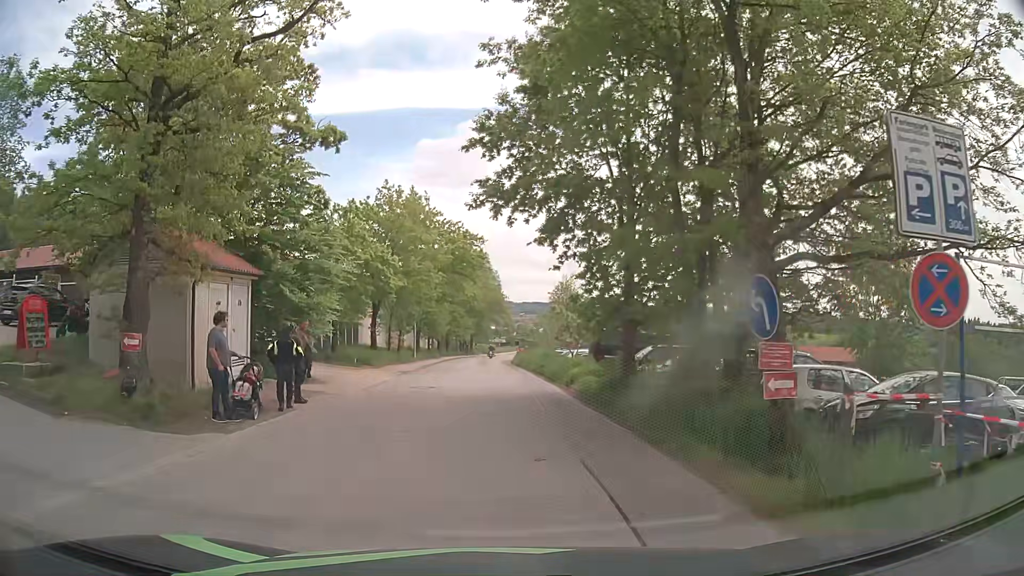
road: unclassified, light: Day
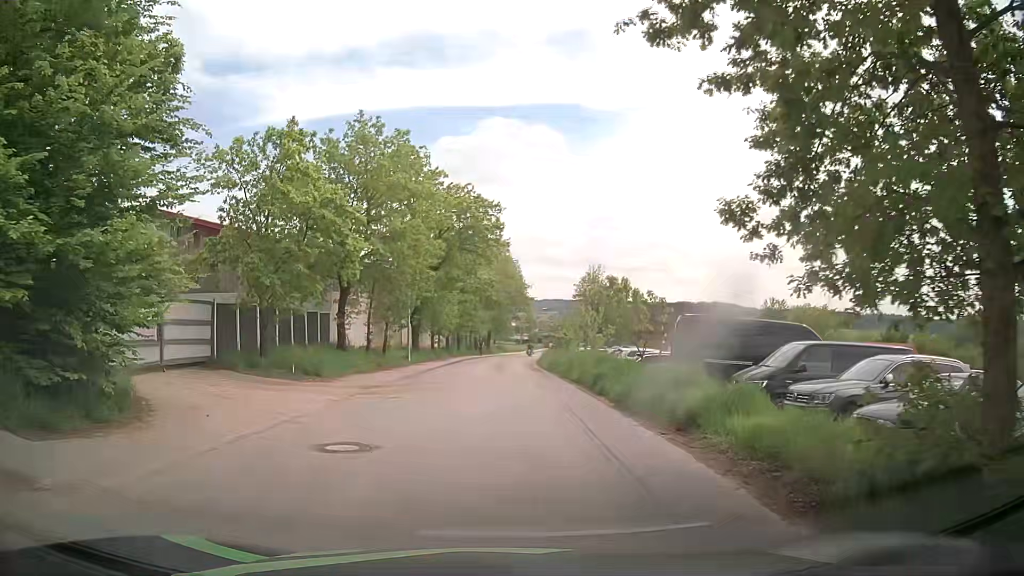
(-0.3, +12.5) m; -2°
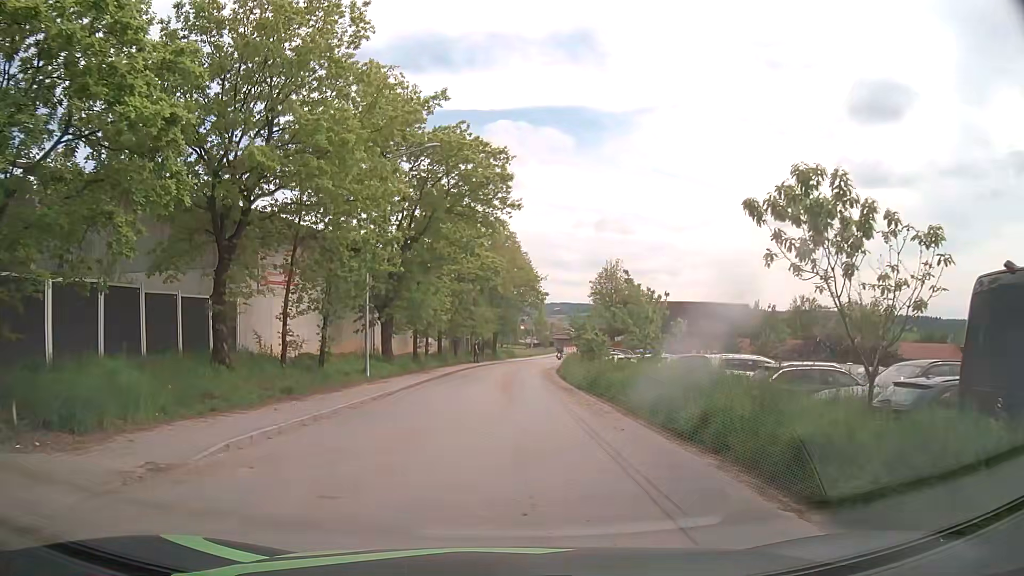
(-0.1, +13.0) m; -1°
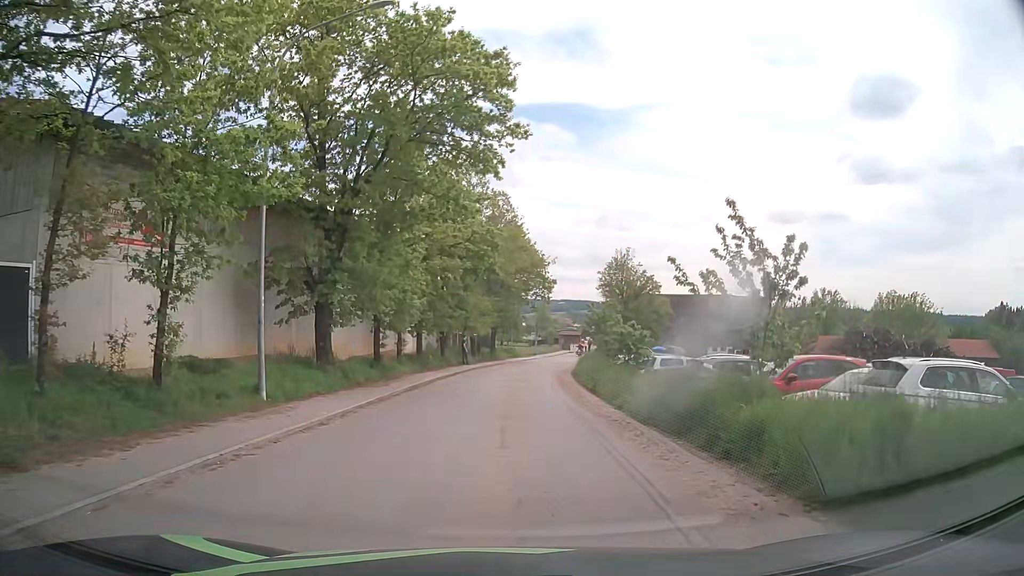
(-0.1, +10.5) m; 0°
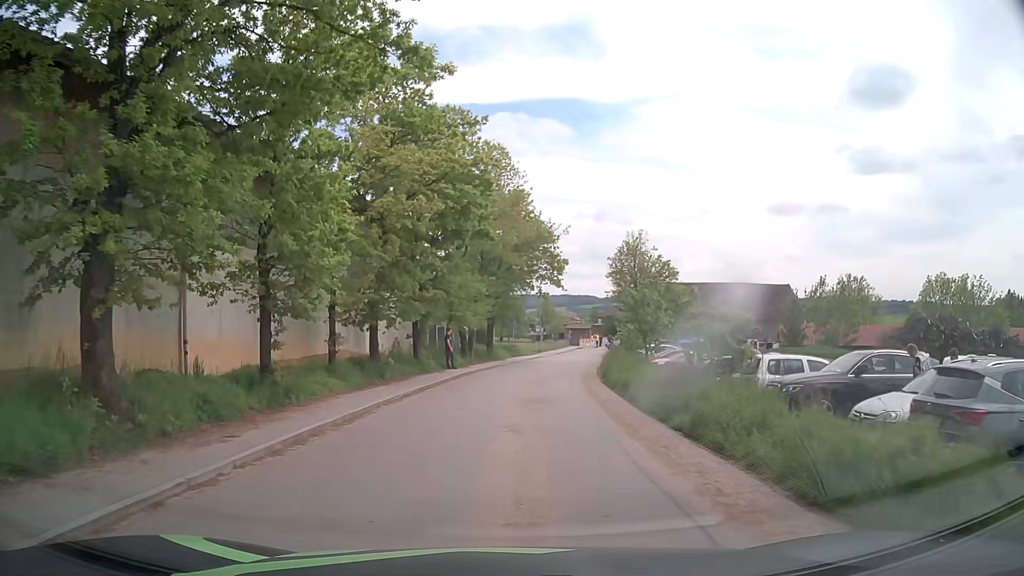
(+0.1, +11.4) m; 0°
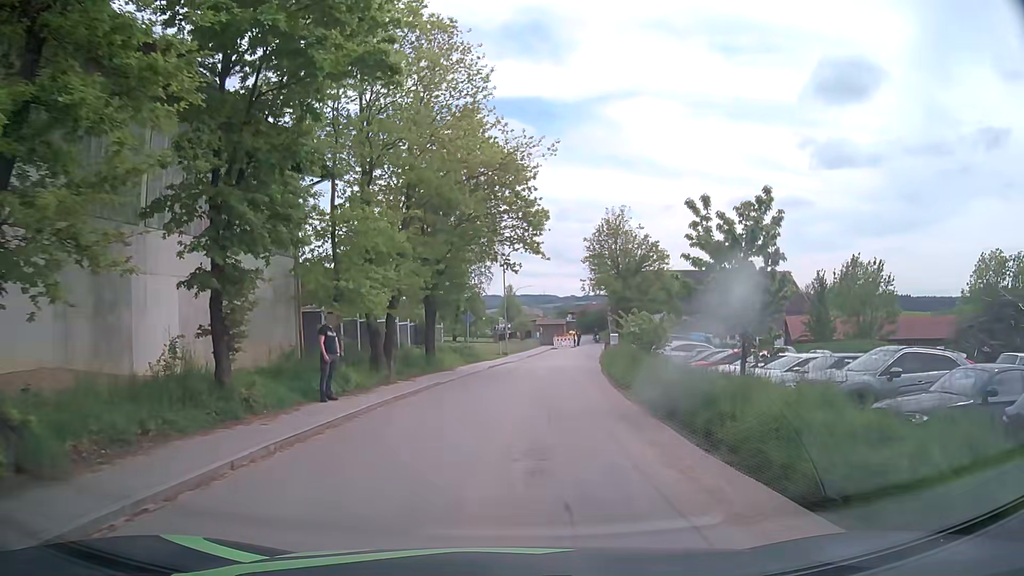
(+0.3, +16.3) m; +3°
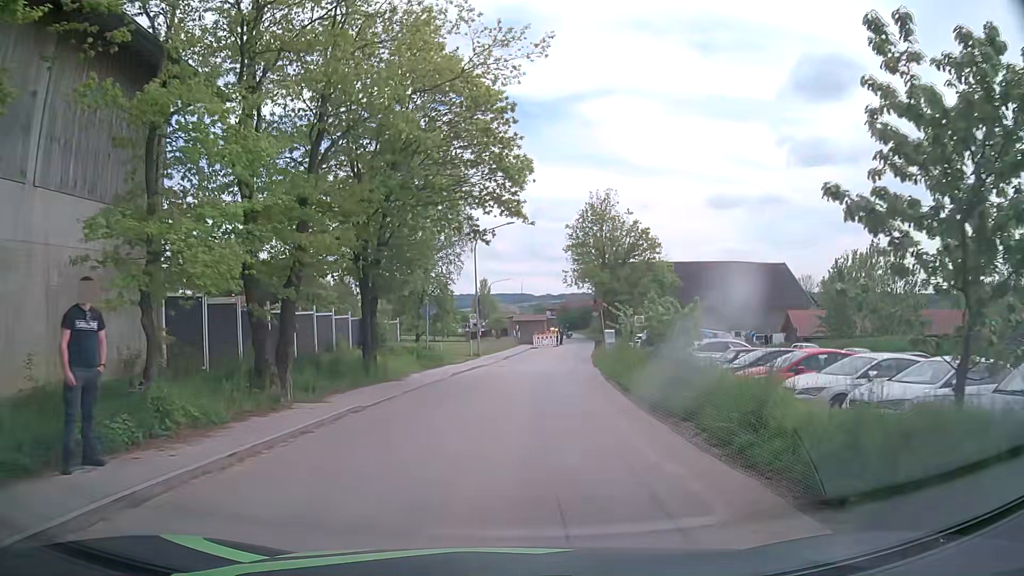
(+0.1, +8.1) m; +2°
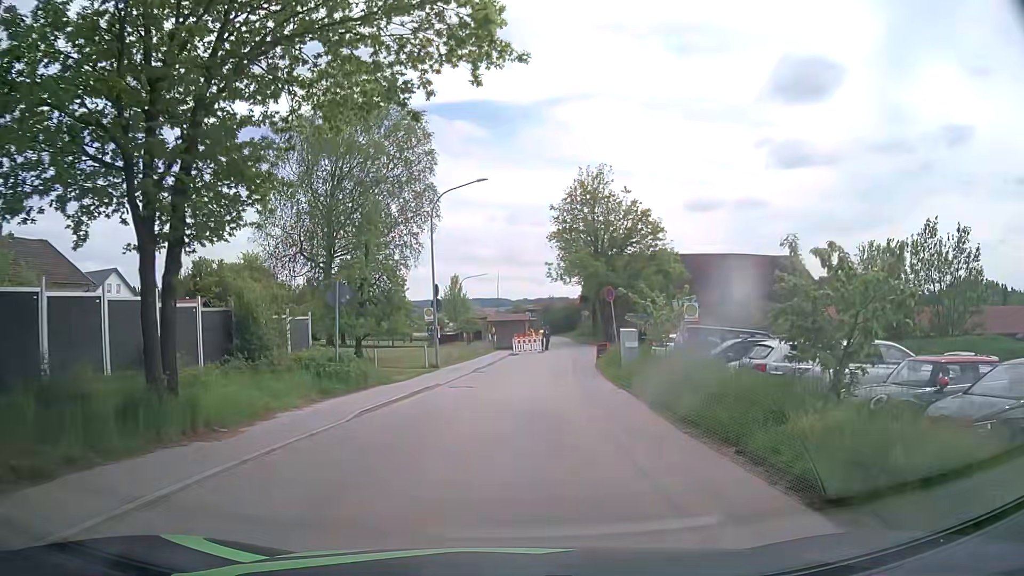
(+0.2, +12.0) m; +1°
